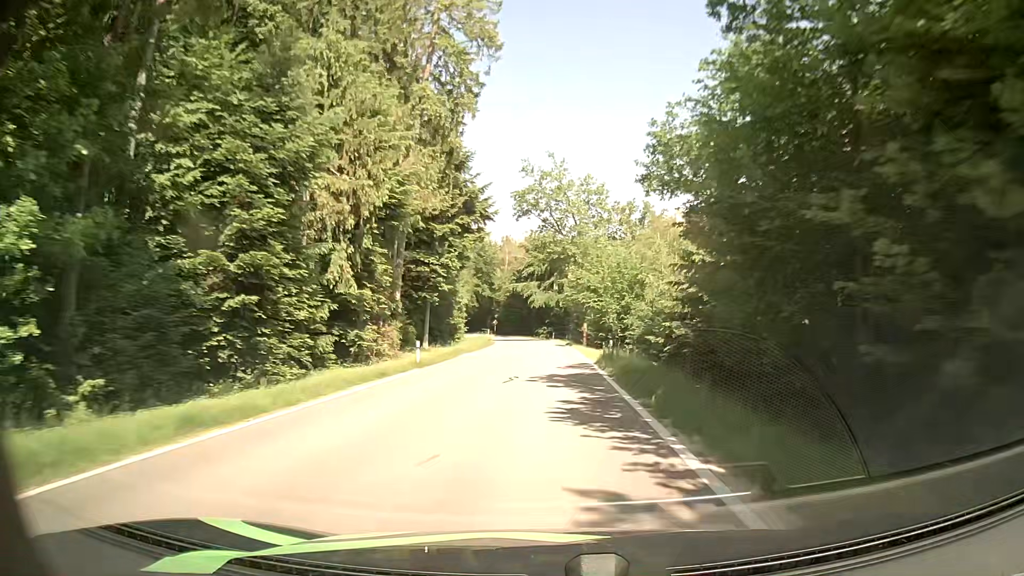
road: tertiary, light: Day
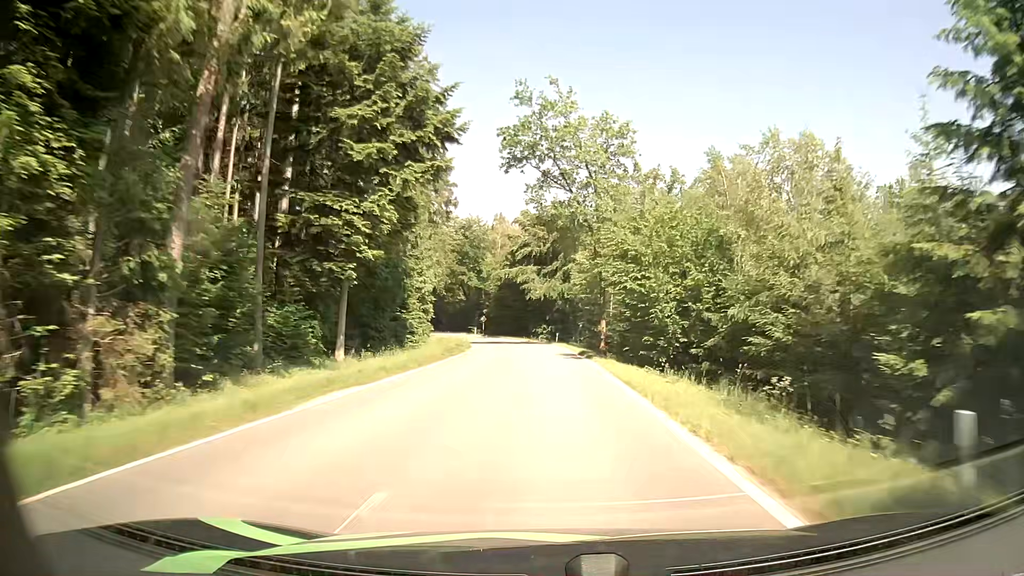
(-0.1, +21.7) m; 0°
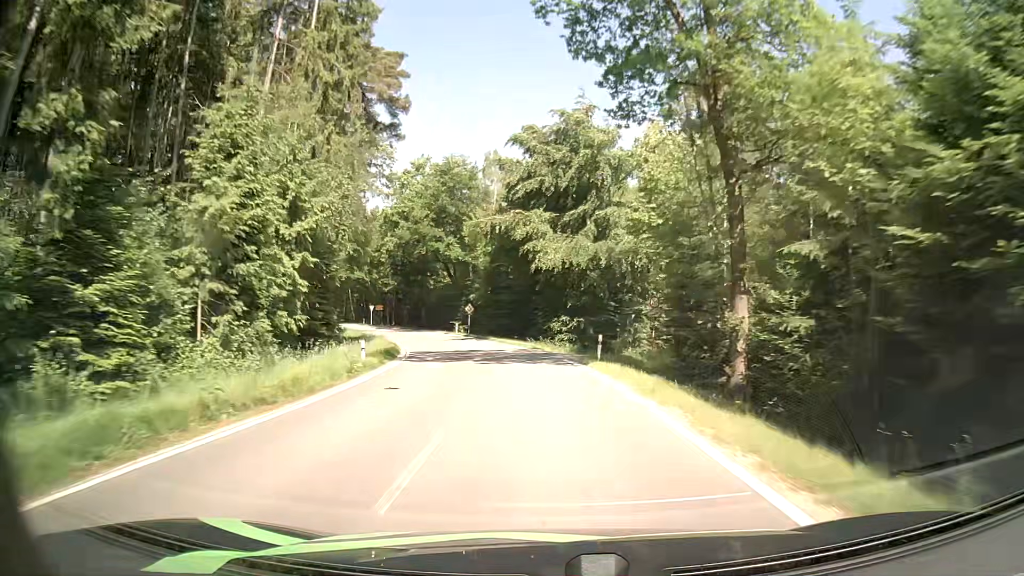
(-0.3, +32.3) m; -1°
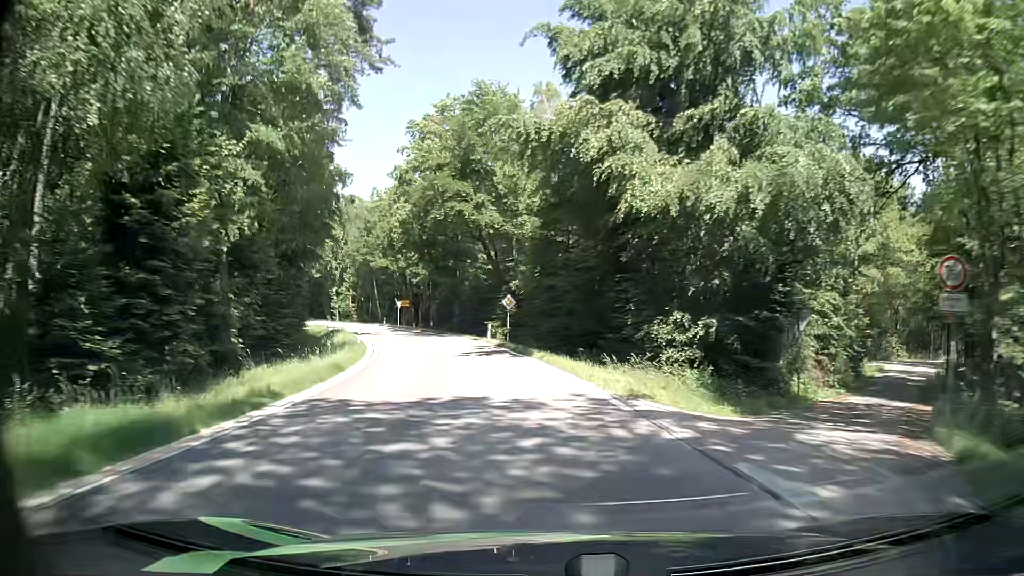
(-0.9, +20.1) m; -5°
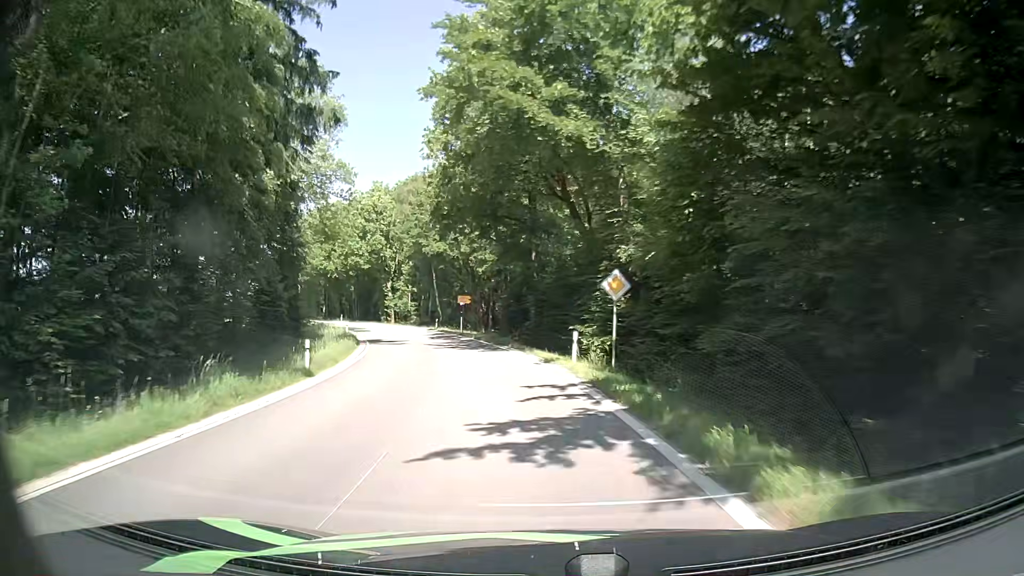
(-1.5, +18.7) m; -8°
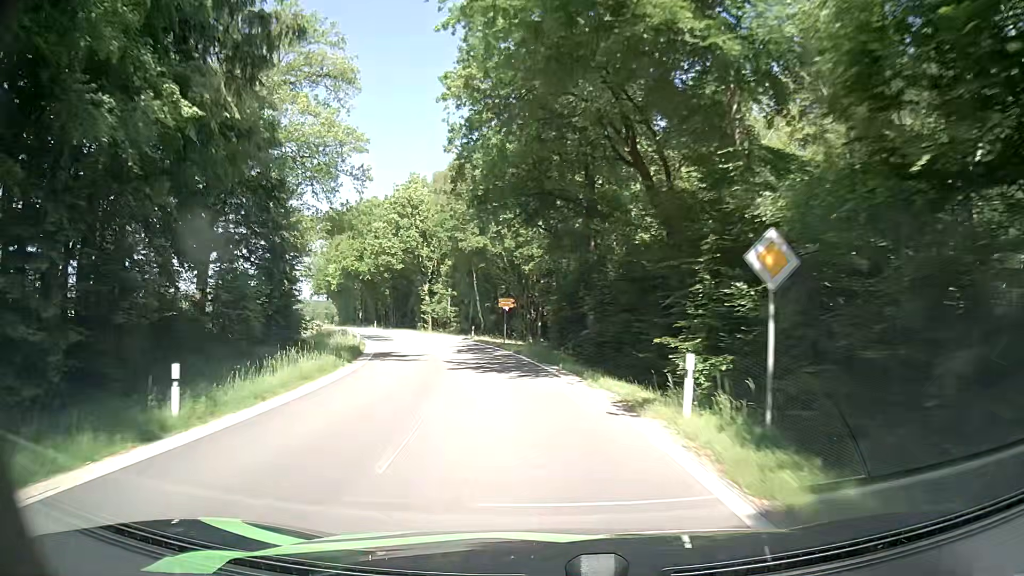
(-0.3, +8.9) m; -4°
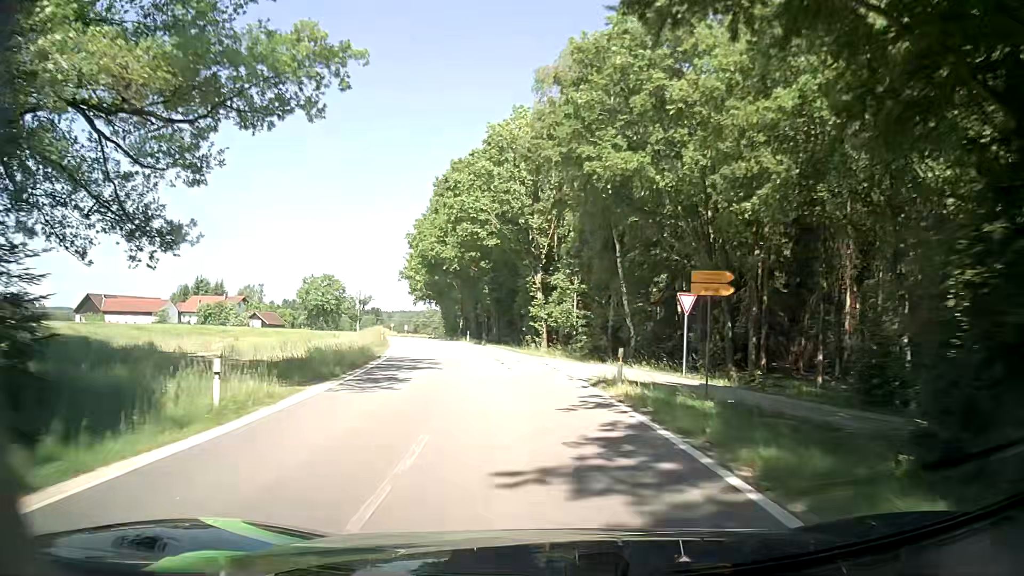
(-3.3, +26.7) m; -13°
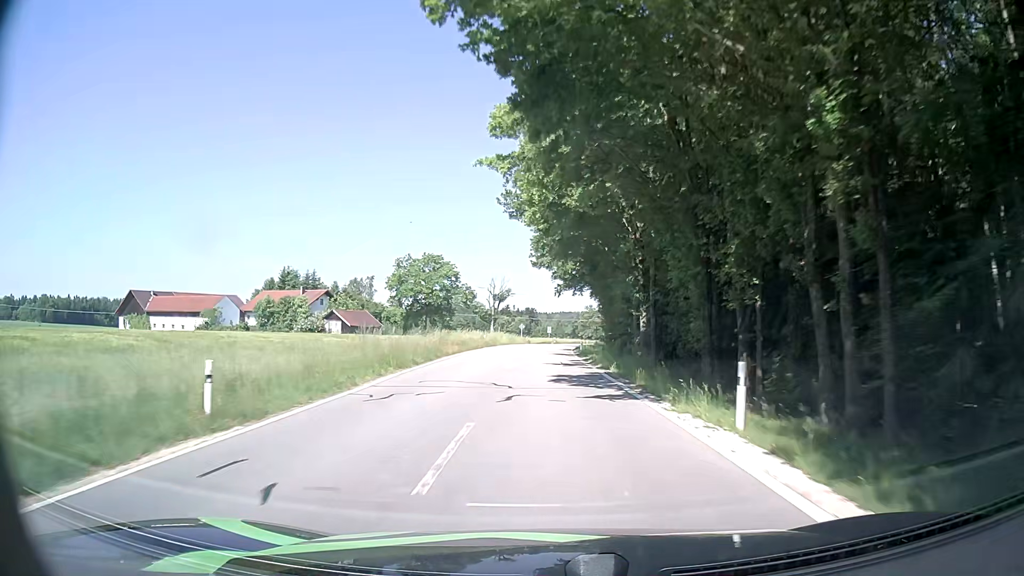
(-6.4, +47.4) m; -13°
(0, +10) (0, +20) (0, +30) (0, +40) (0, +50) (0, +60) (+1, +70) (+2, +80) (+3, +90) (+4, +100) m
